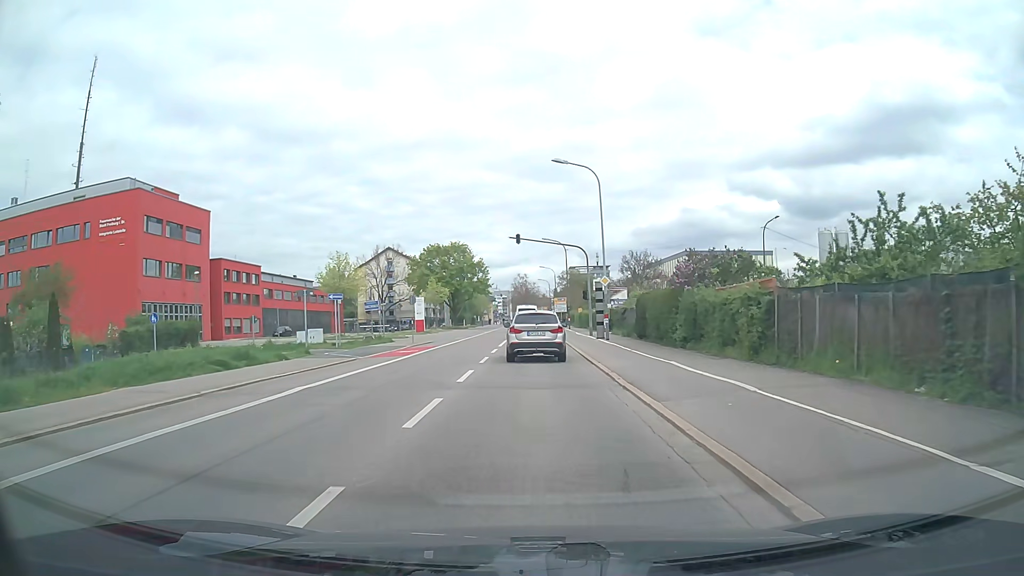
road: secondary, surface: asphalt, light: Day
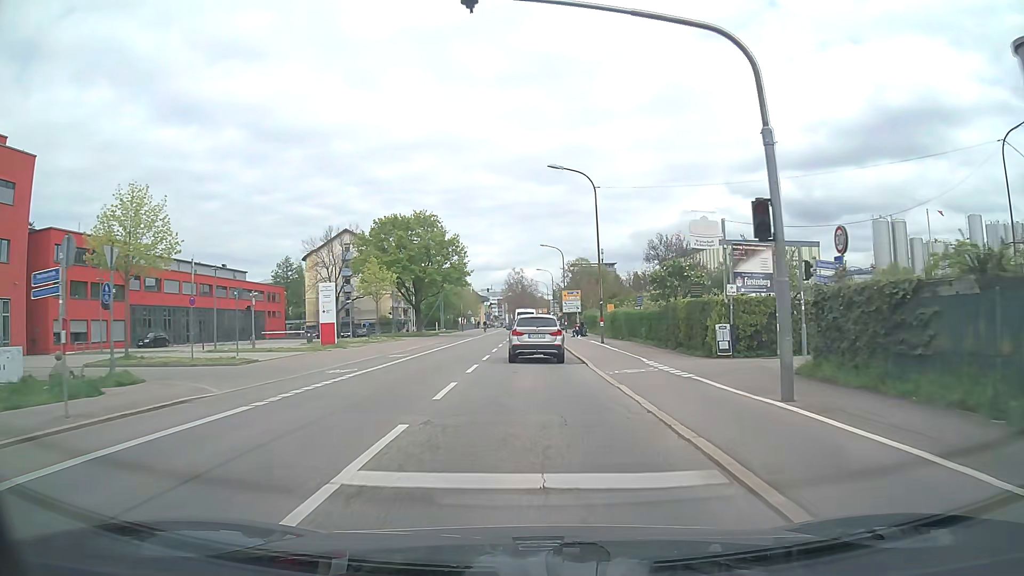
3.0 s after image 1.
(+0.1, +33.5) m; 0°
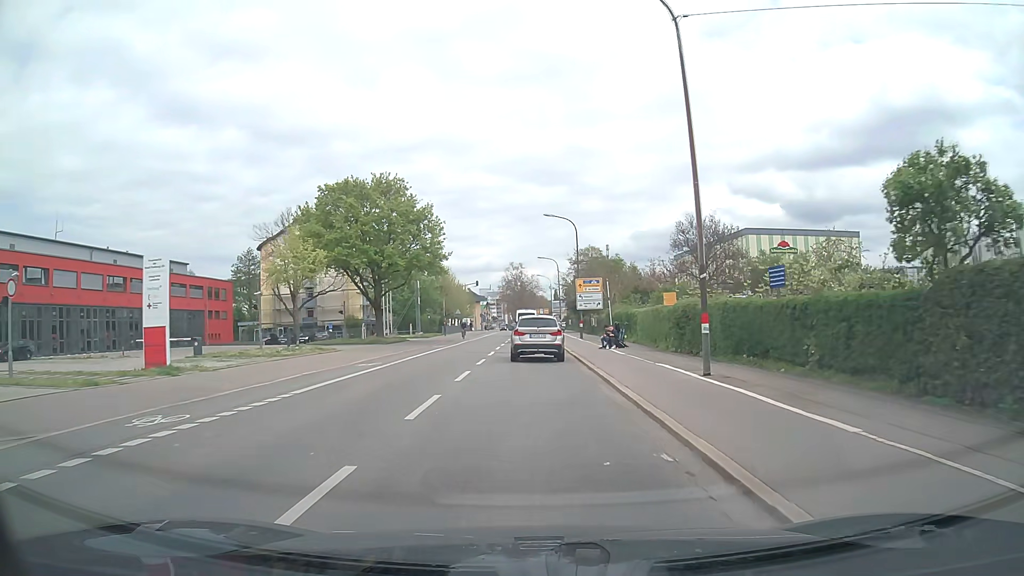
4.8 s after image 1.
(0.0, +20.5) m; 0°
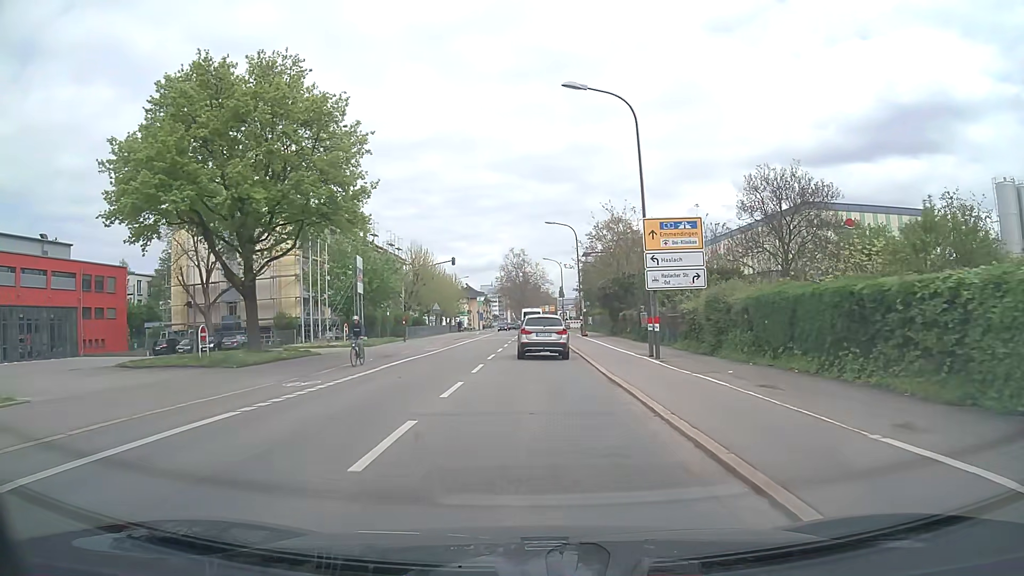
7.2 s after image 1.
(-0.2, +27.4) m; 0°
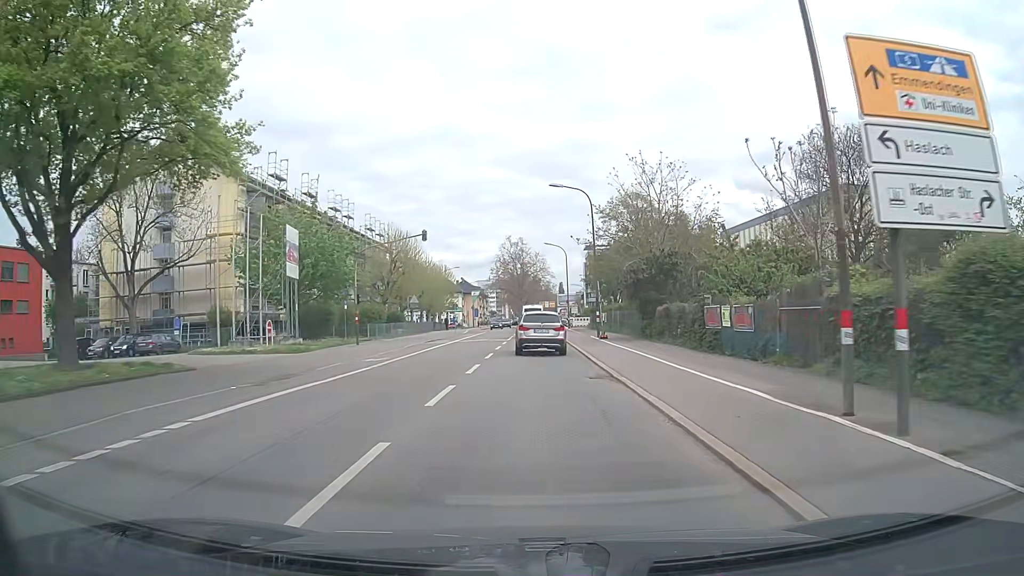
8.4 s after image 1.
(-0.1, +13.8) m; 0°
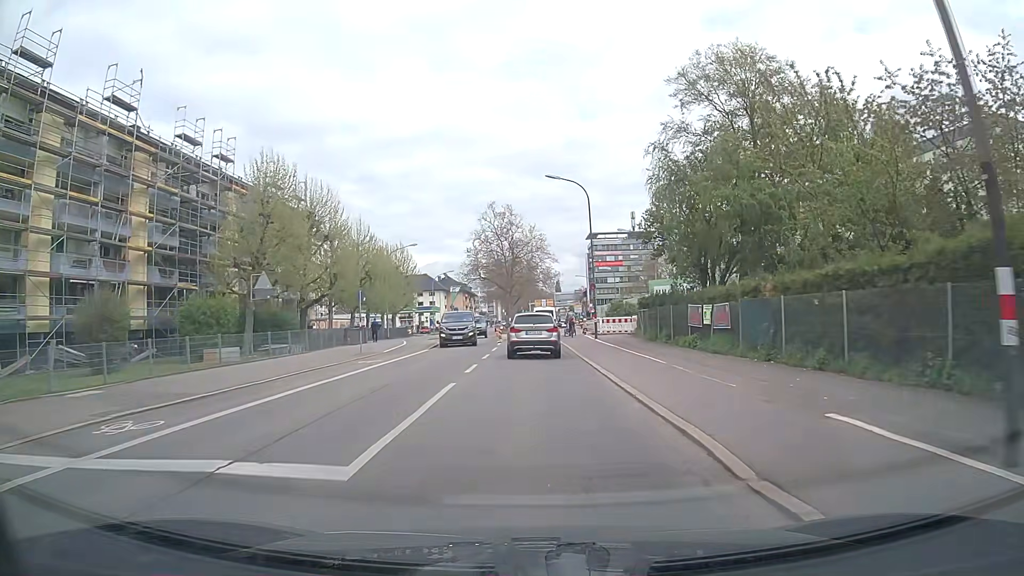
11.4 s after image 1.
(+0.1, +34.7) m; 0°
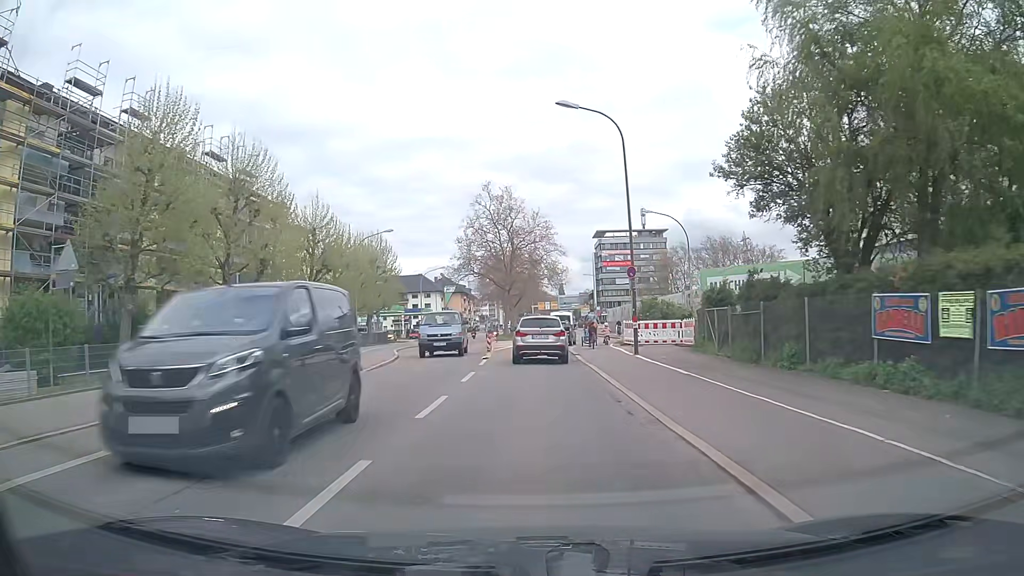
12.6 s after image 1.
(0.0, +13.6) m; 0°
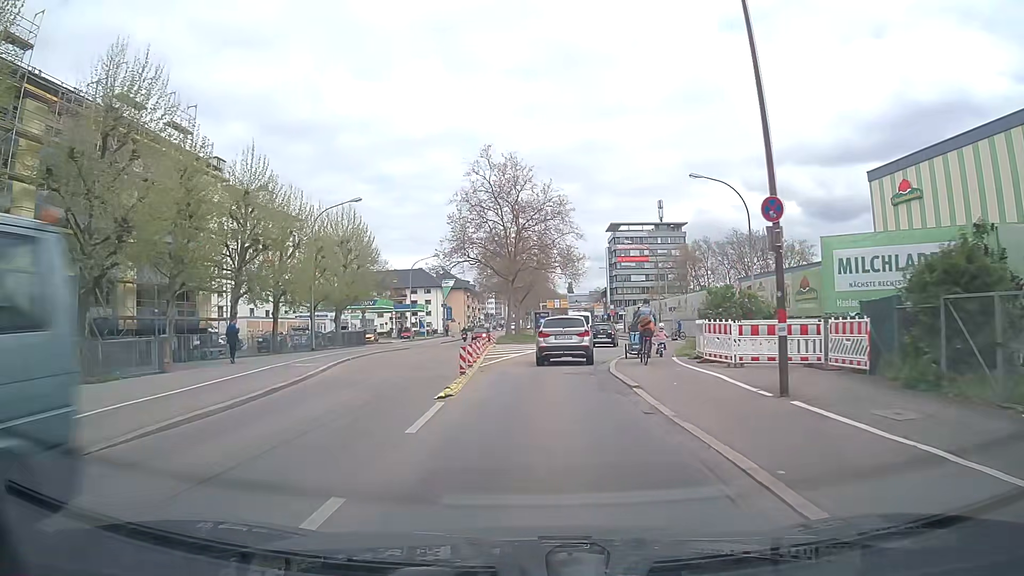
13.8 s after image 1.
(0.0, +13.6) m; -1°
(0, +10) (+1, +20) (+2, +30) (+3, +40) (+4, +50) (+5, +60) (+5, +70) (+6, +80) (+6, +90) (+6, +100) m
